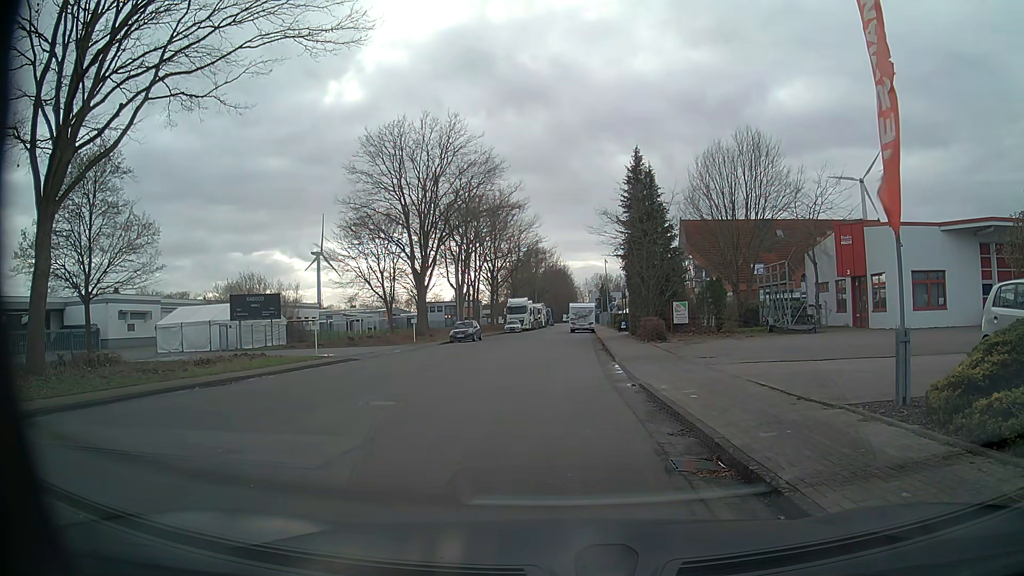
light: Day
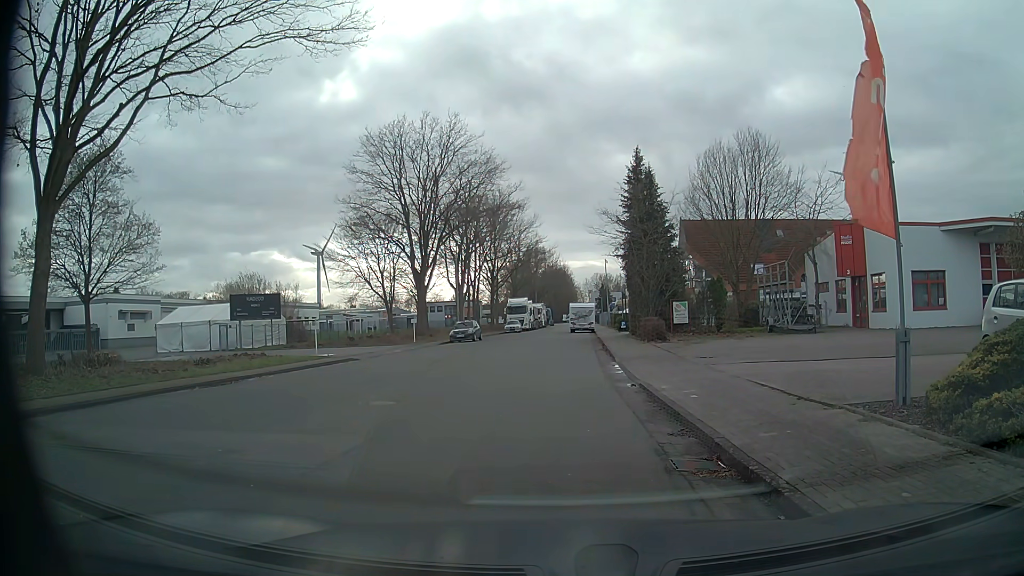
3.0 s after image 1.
(0.0, 0.0) m; 0°
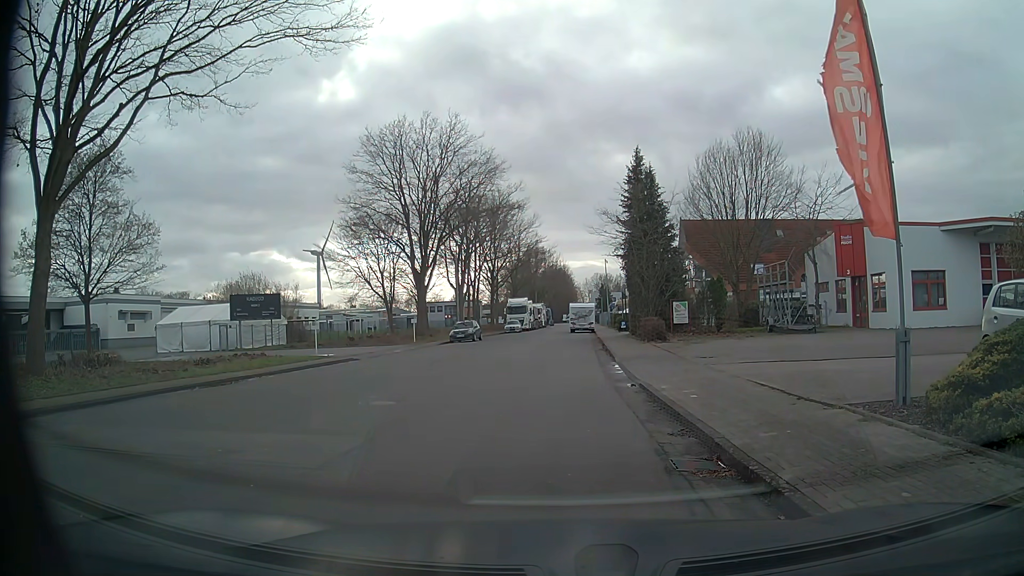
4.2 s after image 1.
(0.0, 0.0) m; 0°
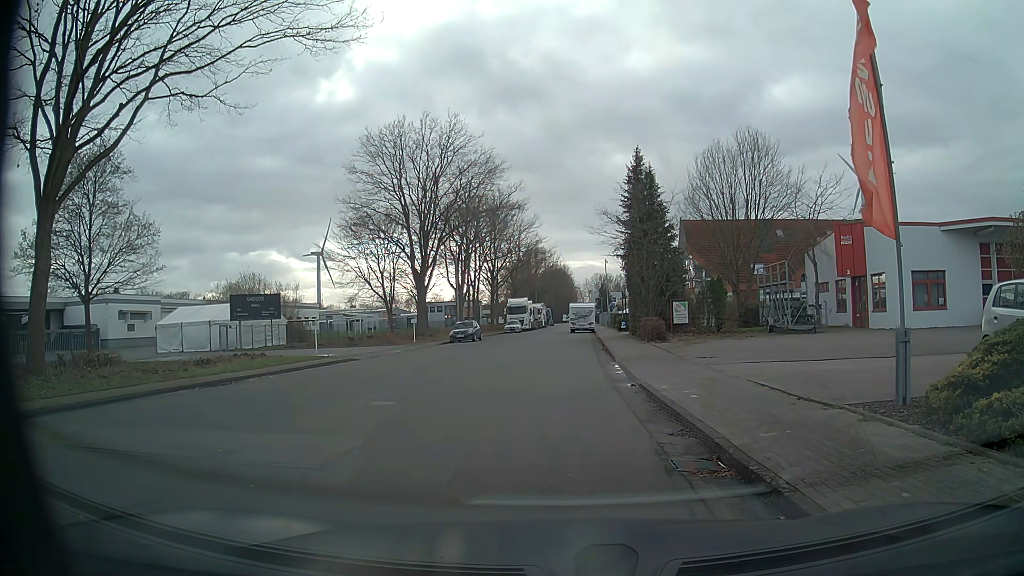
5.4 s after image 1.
(0.0, 0.0) m; 0°
